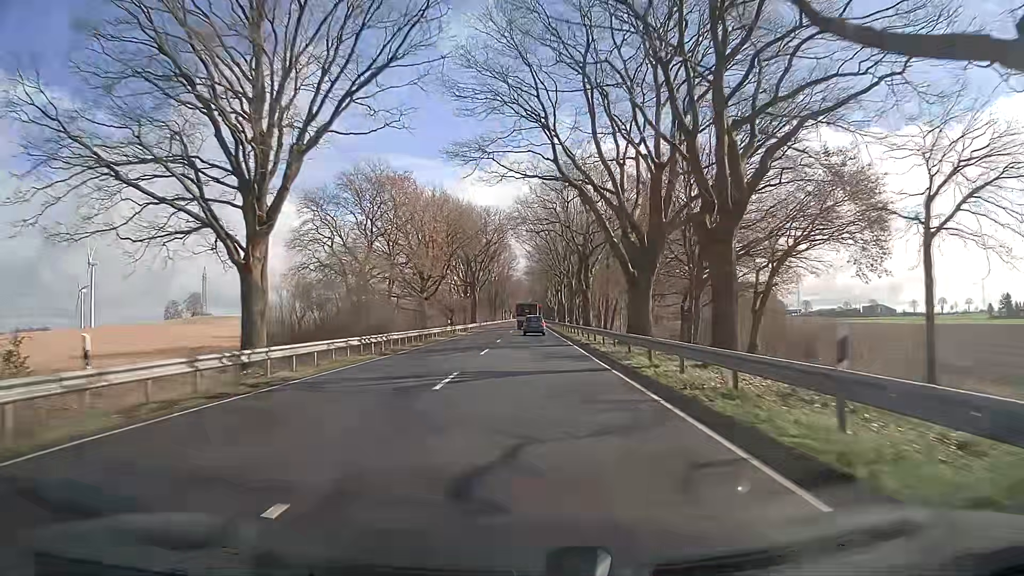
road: primary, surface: asphalt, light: Day
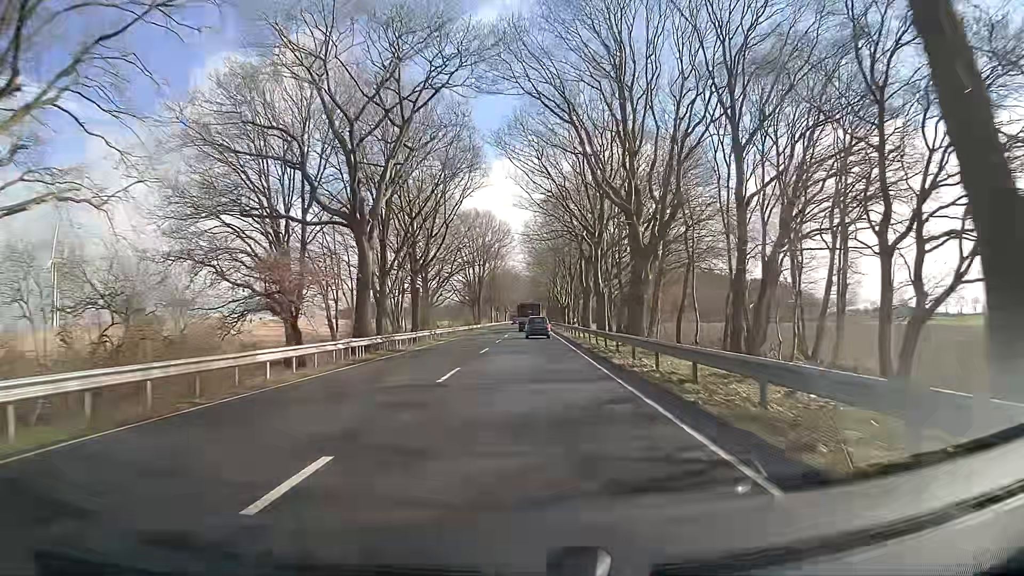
(-0.1, +58.2) m; 0°
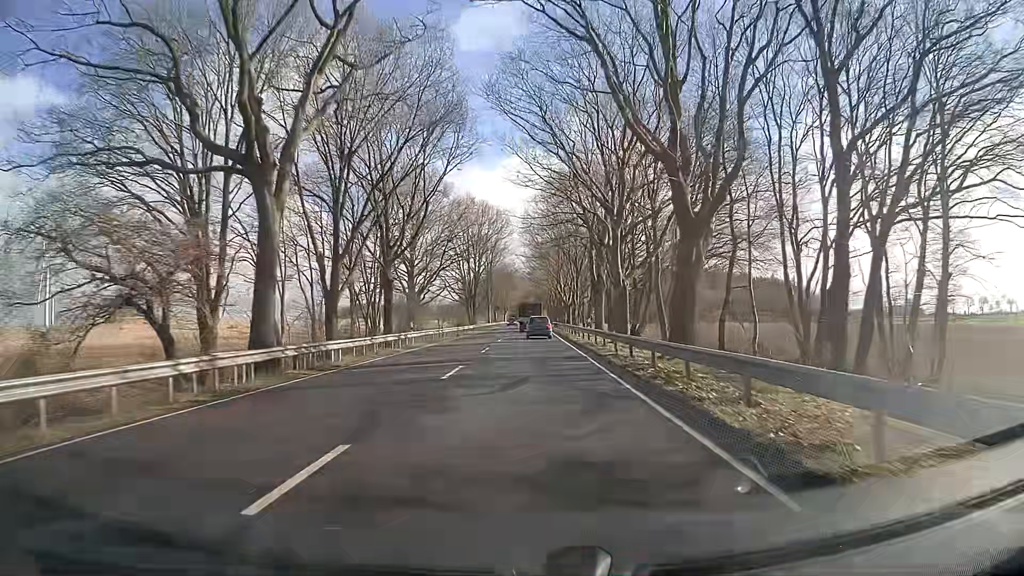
(0.0, +11.4) m; 0°
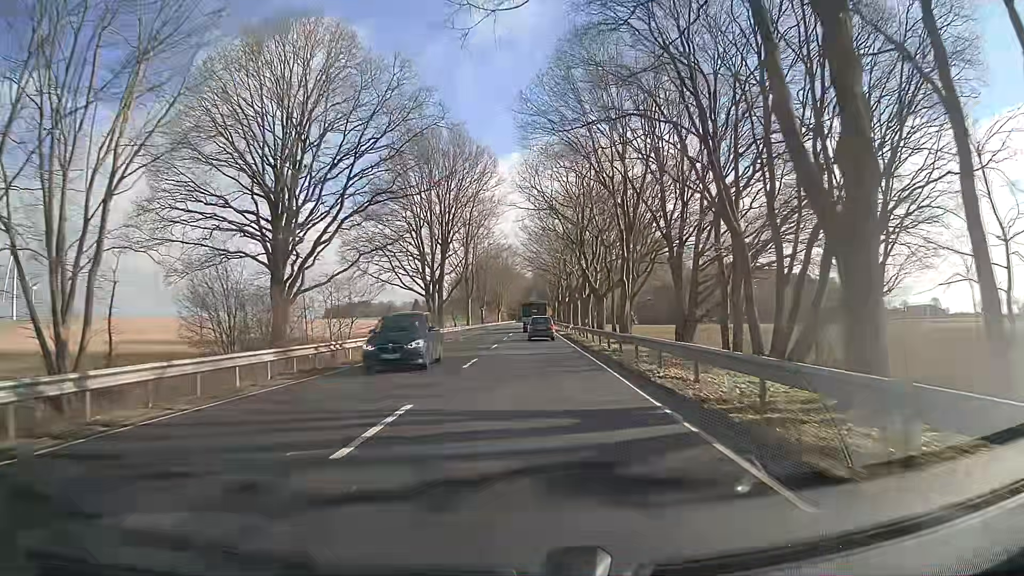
(-0.3, +44.7) m; -1°
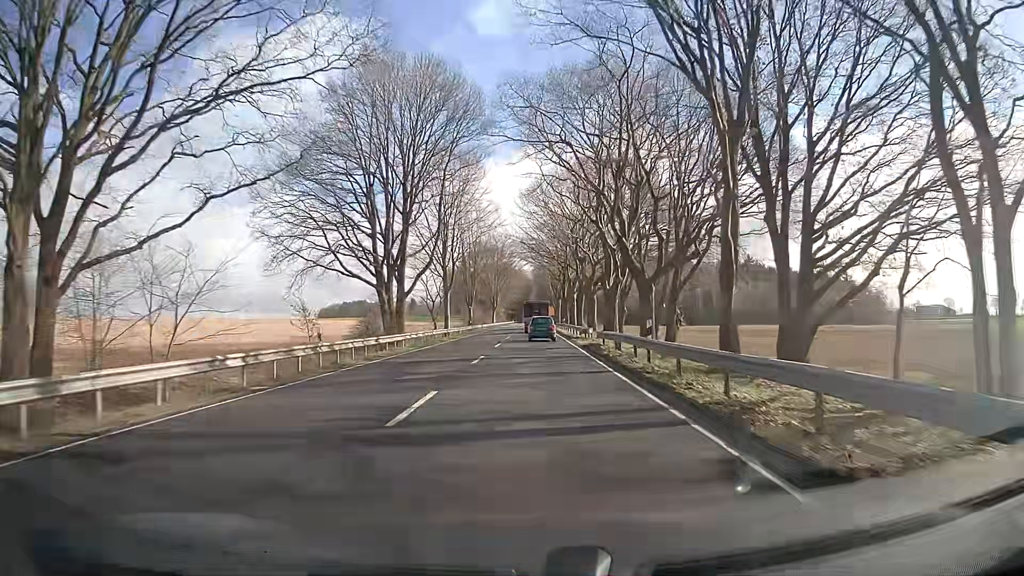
(+0.1, +22.0) m; 0°
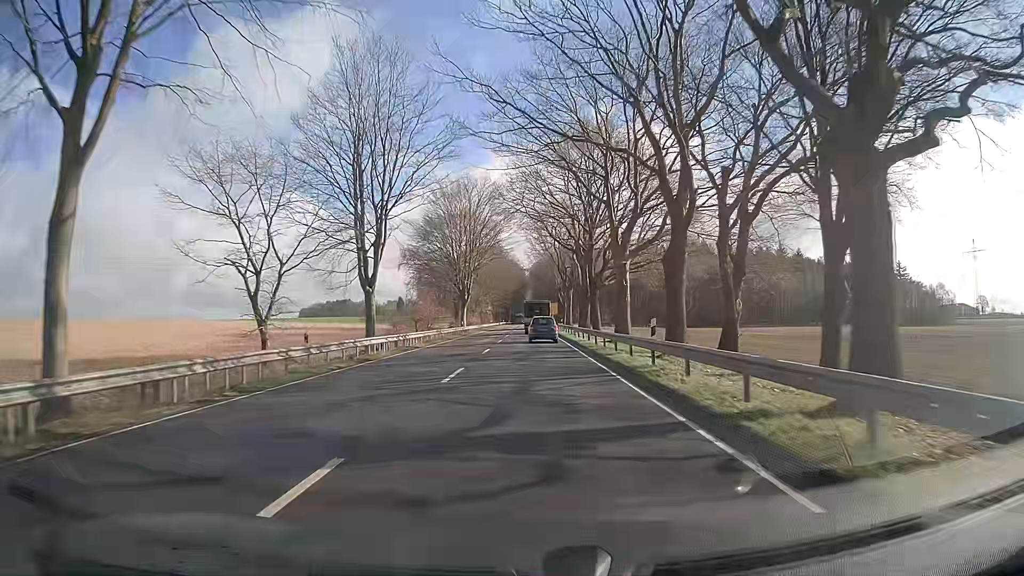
(+0.2, +54.1) m; +1°
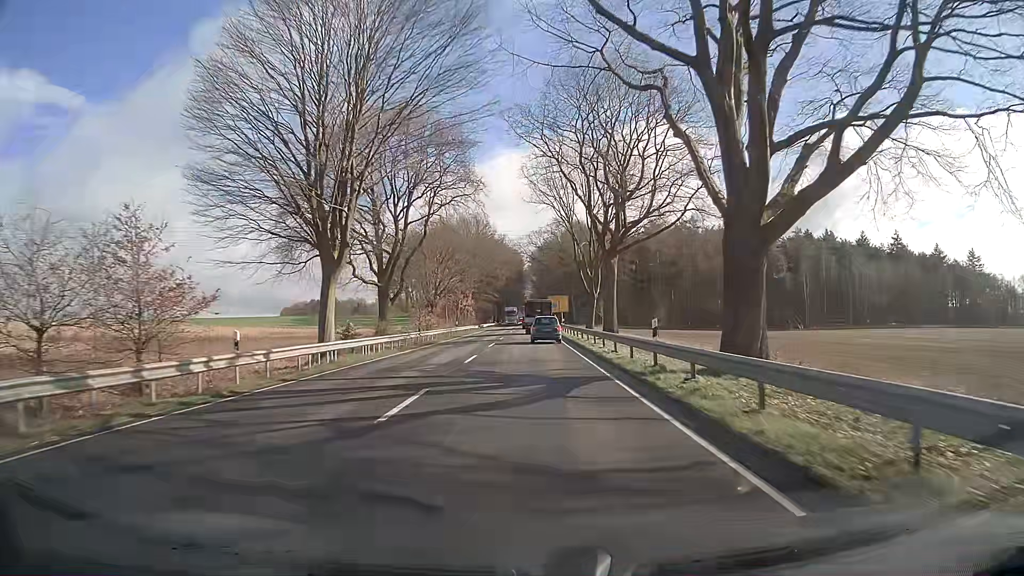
(-0.8, +53.5) m; -1°
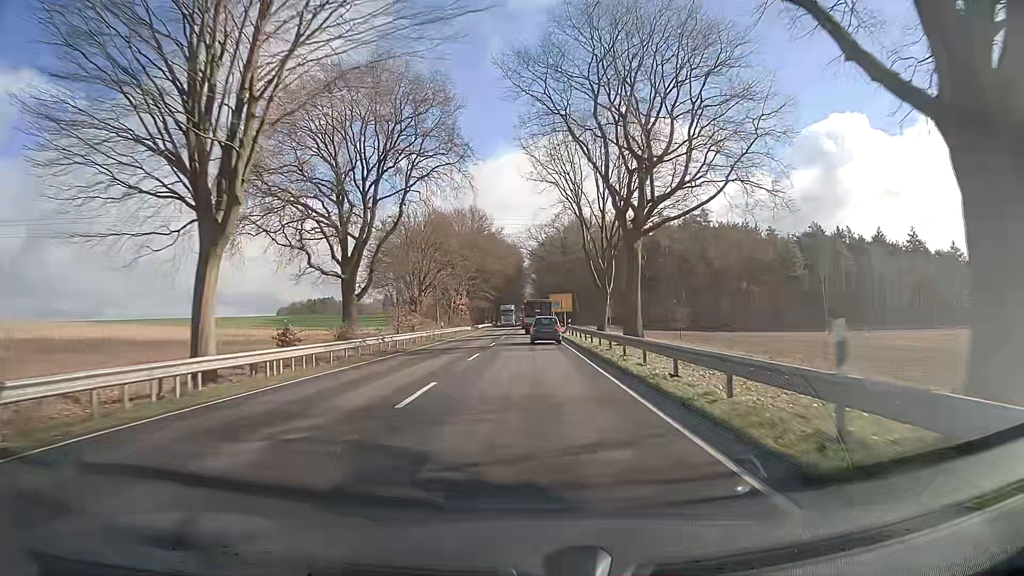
(0.0, +10.6) m; 0°
(0, +10) (0, +20) (0, +30) (0, +40) (0, +50) (0, +60) (0, +70) (0, +80) (0, +90) (0, +100) m
